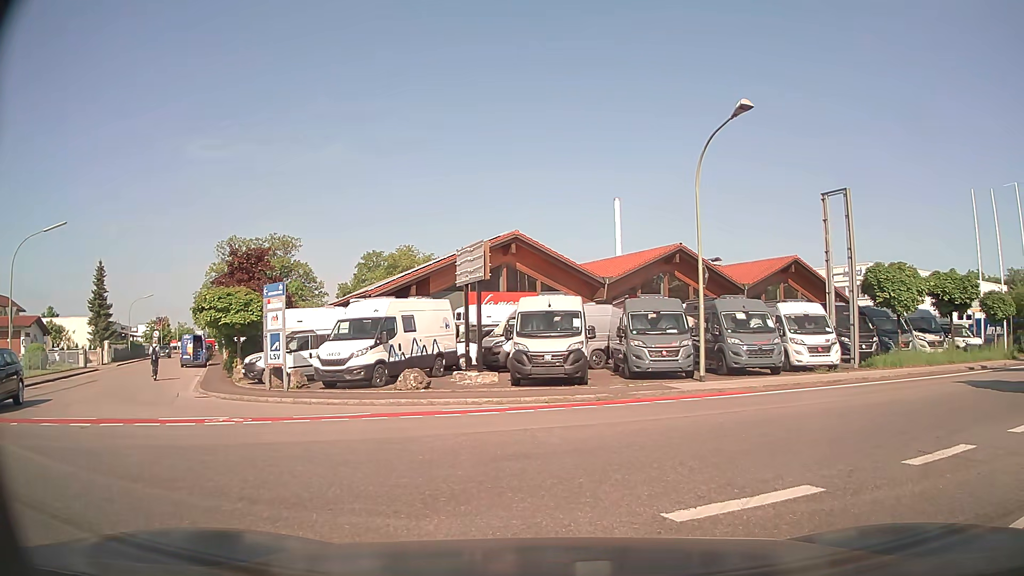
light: Day
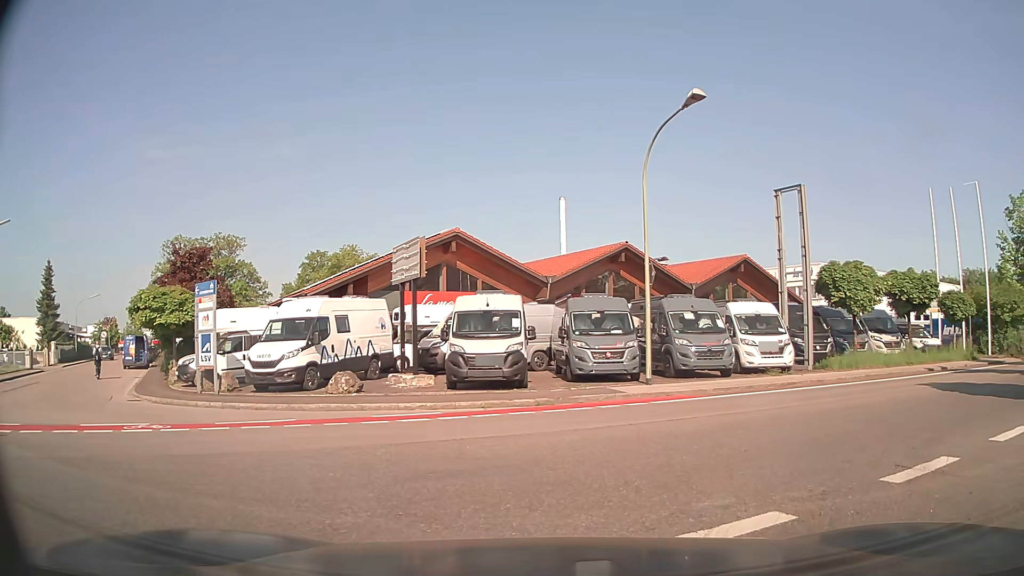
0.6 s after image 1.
(0.0, +0.9) m; +2°
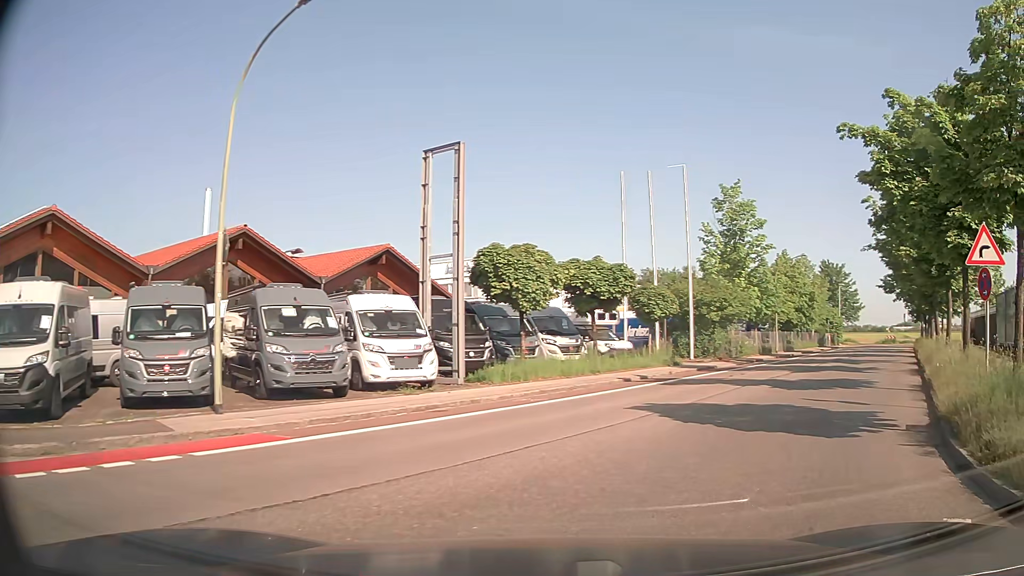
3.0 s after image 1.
(+1.6, +6.0) m; +29°
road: tertiary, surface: asphalt
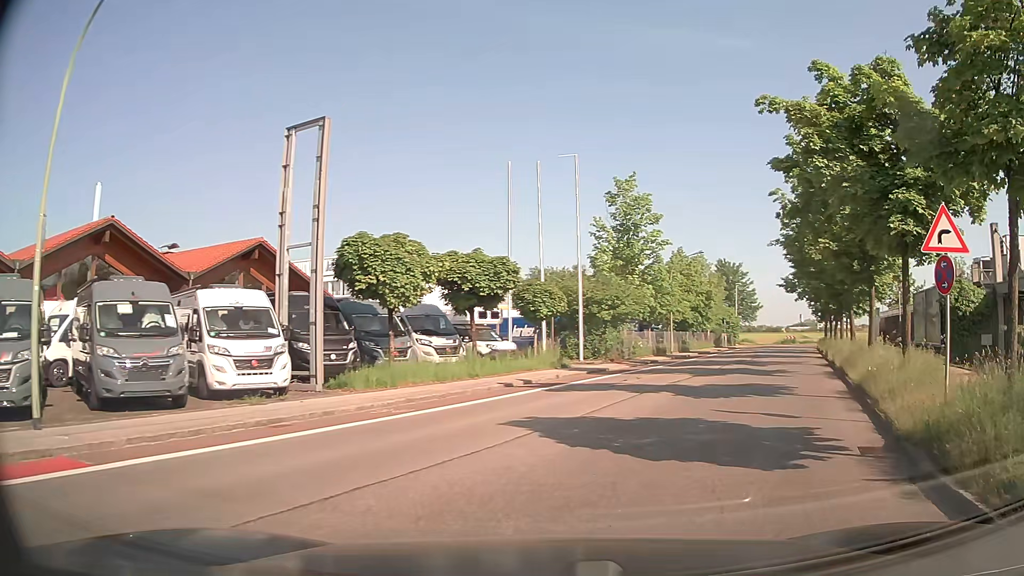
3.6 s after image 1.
(+0.2, +2.3) m; +10°
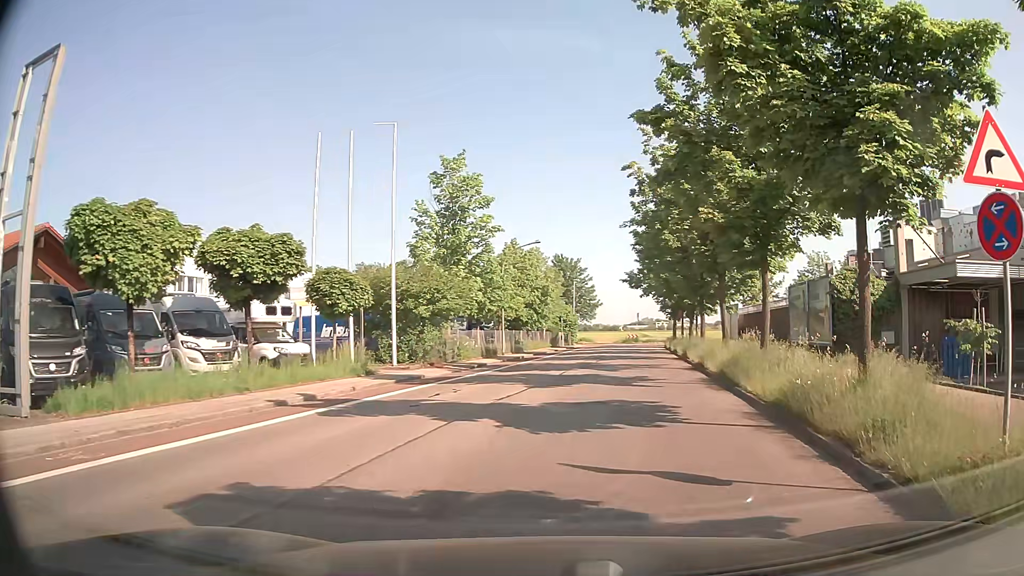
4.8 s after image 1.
(+0.7, +5.2) m; +14°
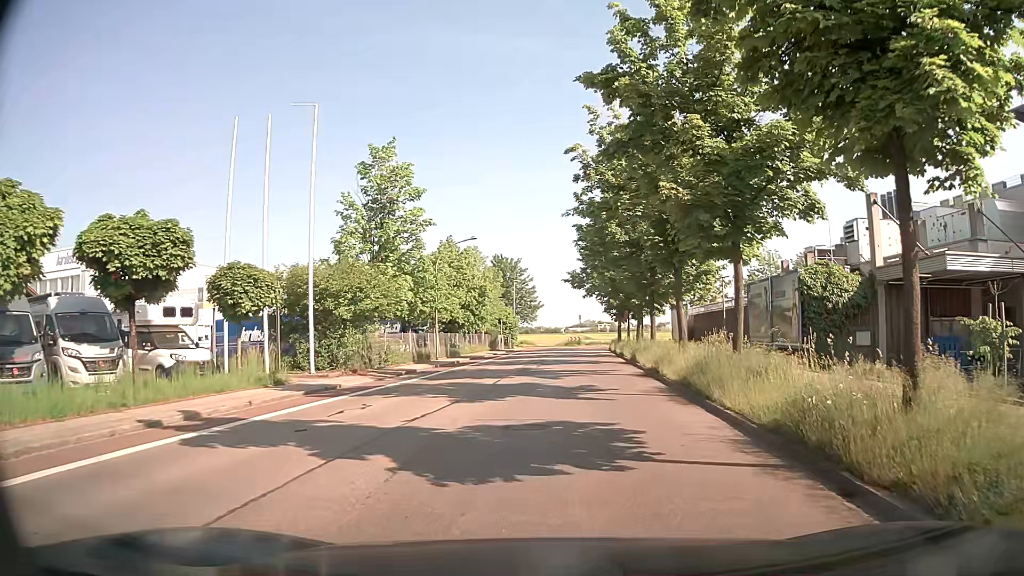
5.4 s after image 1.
(+0.1, +3.0) m; +7°
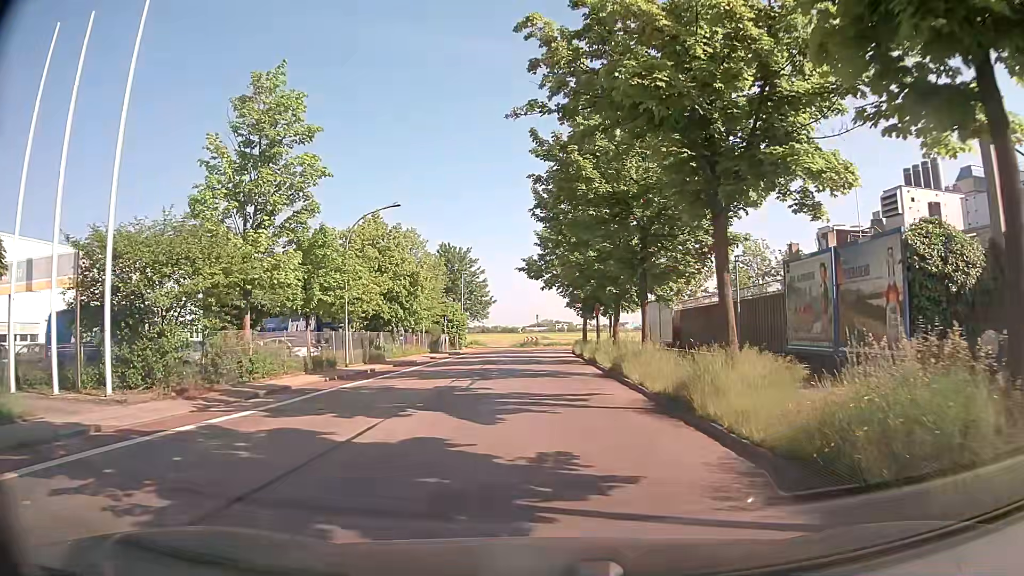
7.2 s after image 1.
(+0.2, +10.6) m; +3°
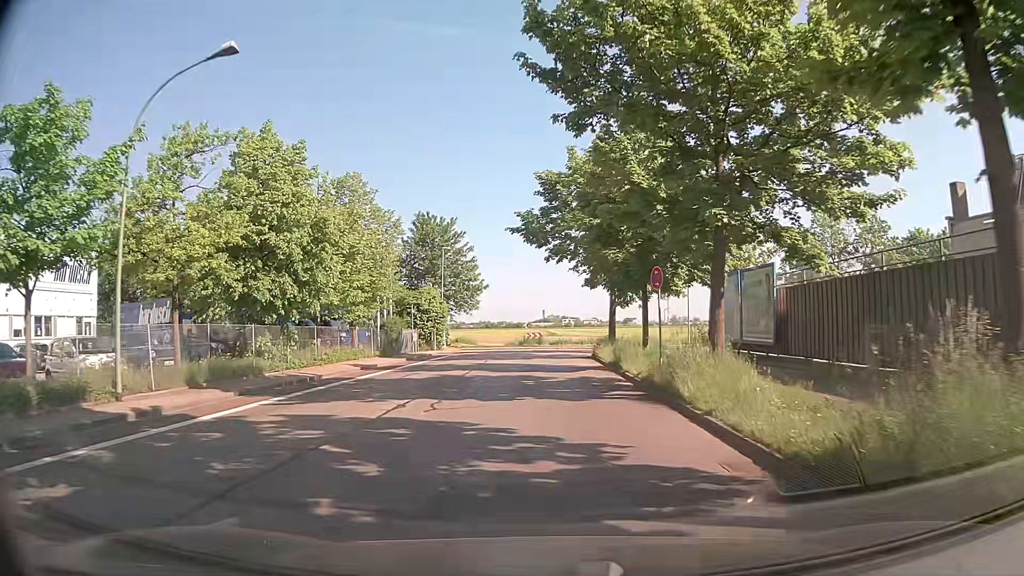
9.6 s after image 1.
(-0.1, +17.9) m; -1°
(0, +10) (0, +20) (0, +30) (+1, +40) (+5, +49) (+14, +53) (+24, +54) (+34, +55) (+44, +55) (+54, +56) m
